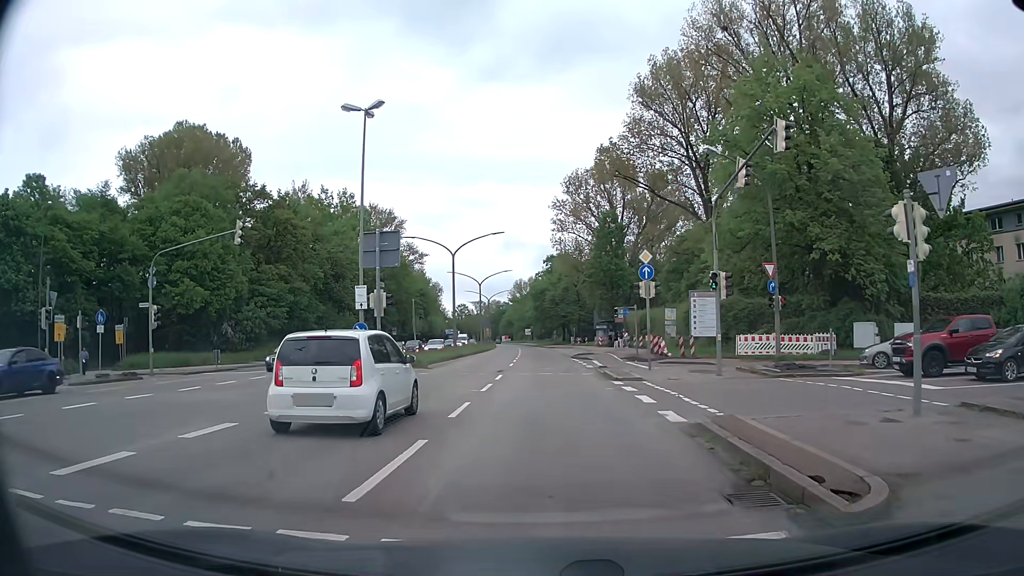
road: primary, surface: asphalt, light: Day
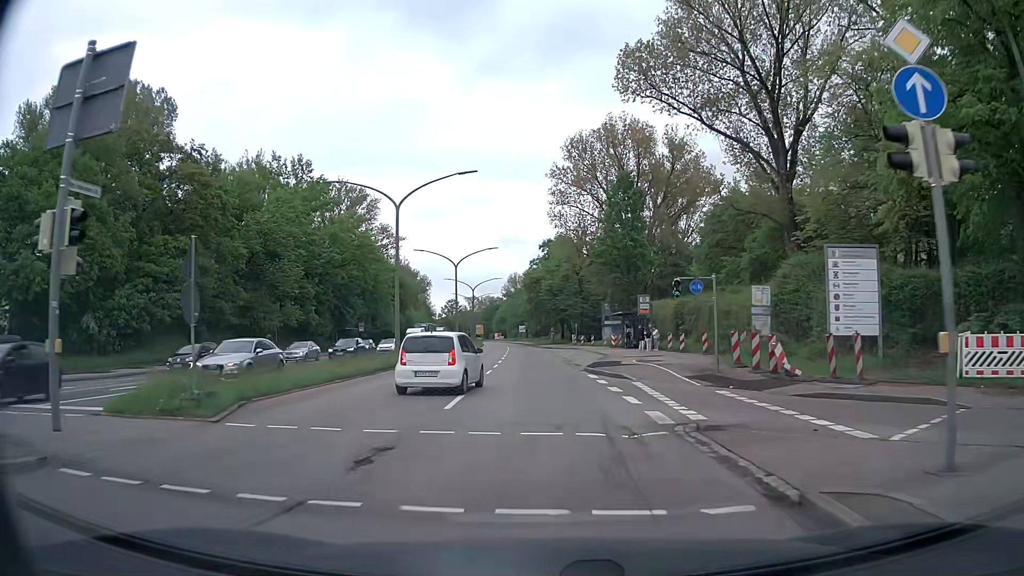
(+0.4, +20.7) m; +1°
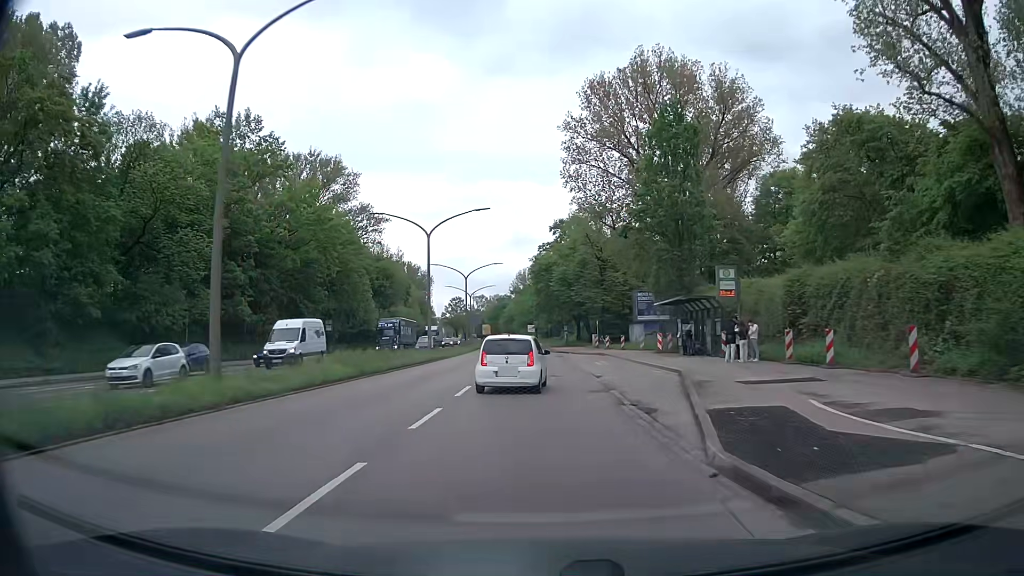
(-0.2, +21.1) m; -1°
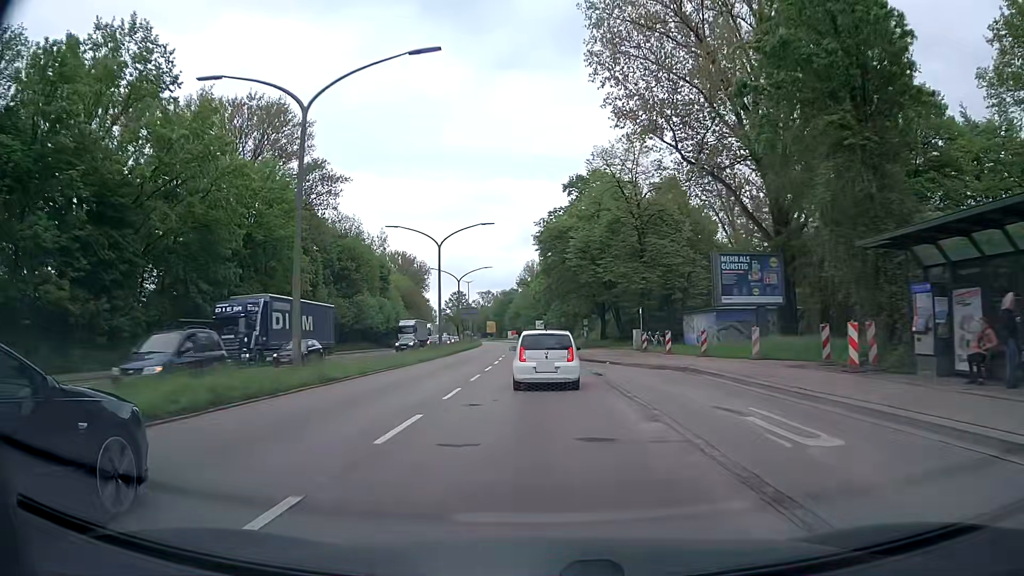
(-0.2, +26.3) m; -1°
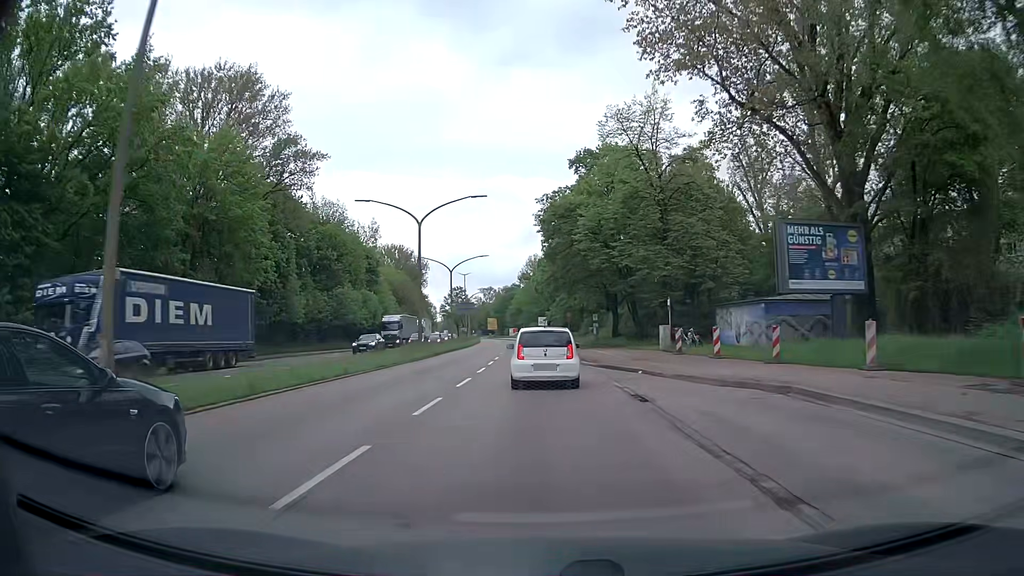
(0.0, +9.4) m; 0°
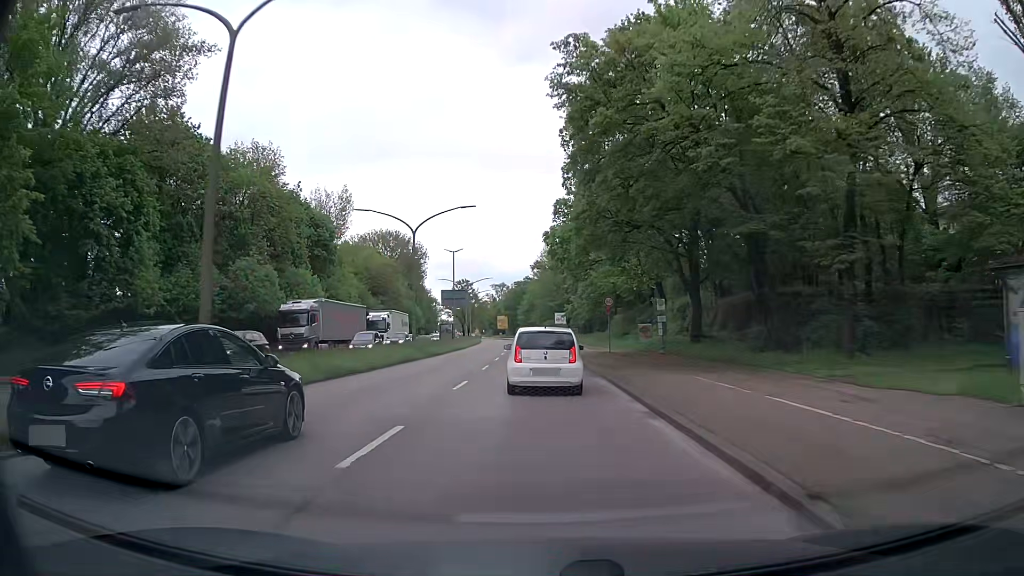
(-0.5, +28.3) m; -2°
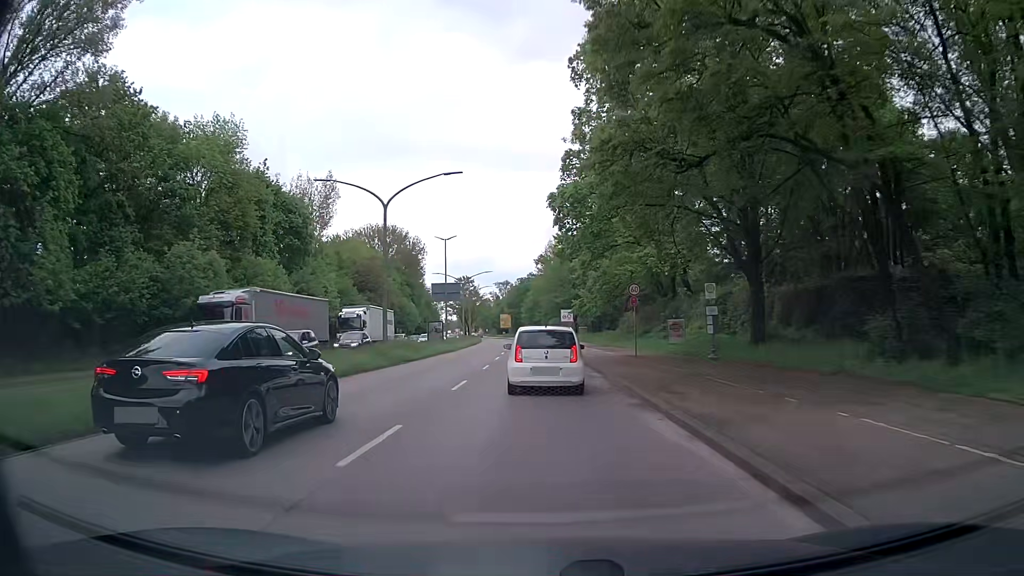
(0.0, +9.3) m; 0°
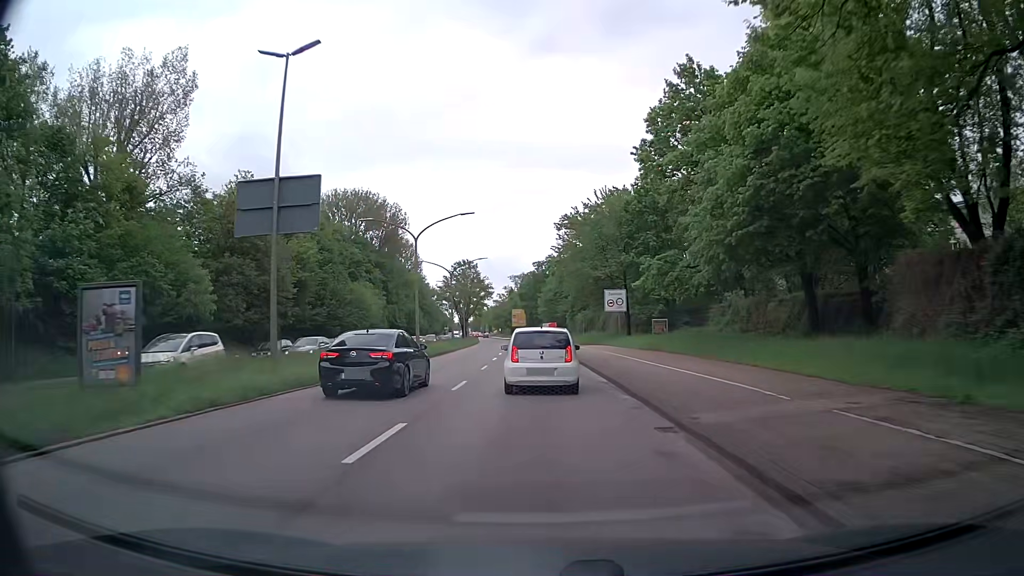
(-0.8, +45.1) m; -2°
(0, +10) (0, +20) (0, +30) (-1, +40) (-1, +50) (-1, +60) (-2, +70) (-2, +80) (-3, +90) (-4, +100) m
